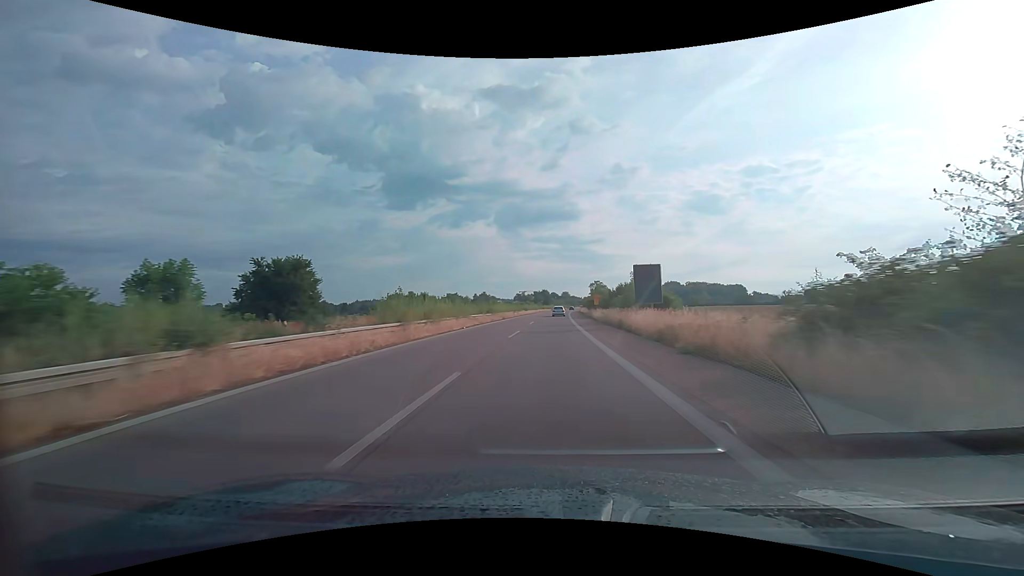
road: trunk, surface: asphalt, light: Day
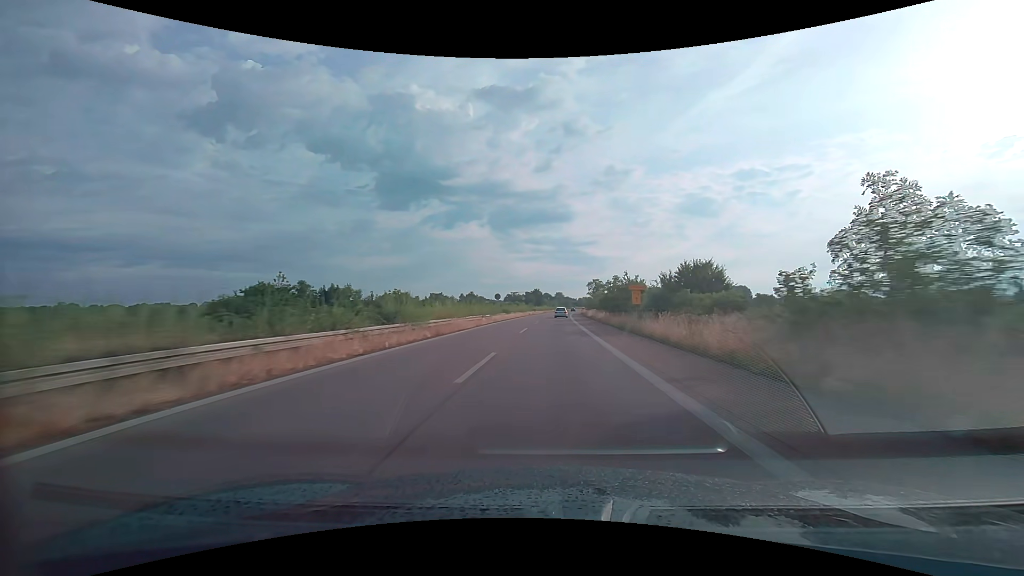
(+0.2, +31.6) m; +1°
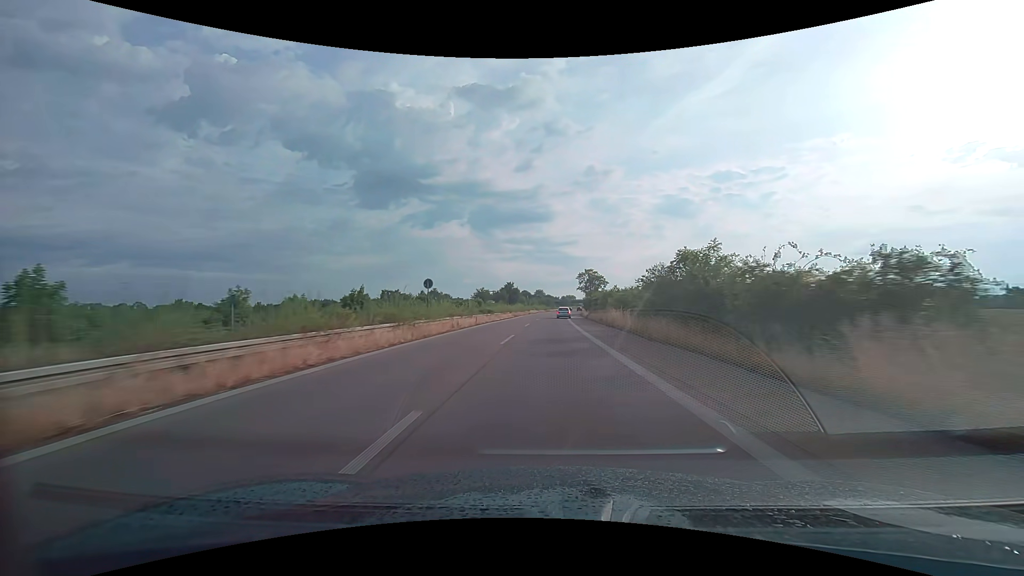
(+1.3, +62.9) m; +2°
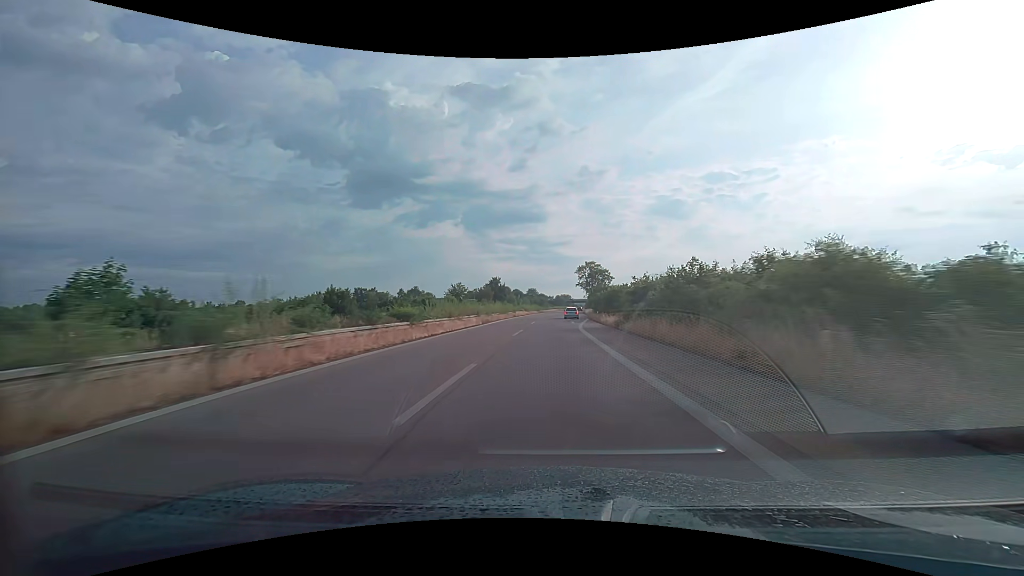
(+0.2, +31.0) m; +1°
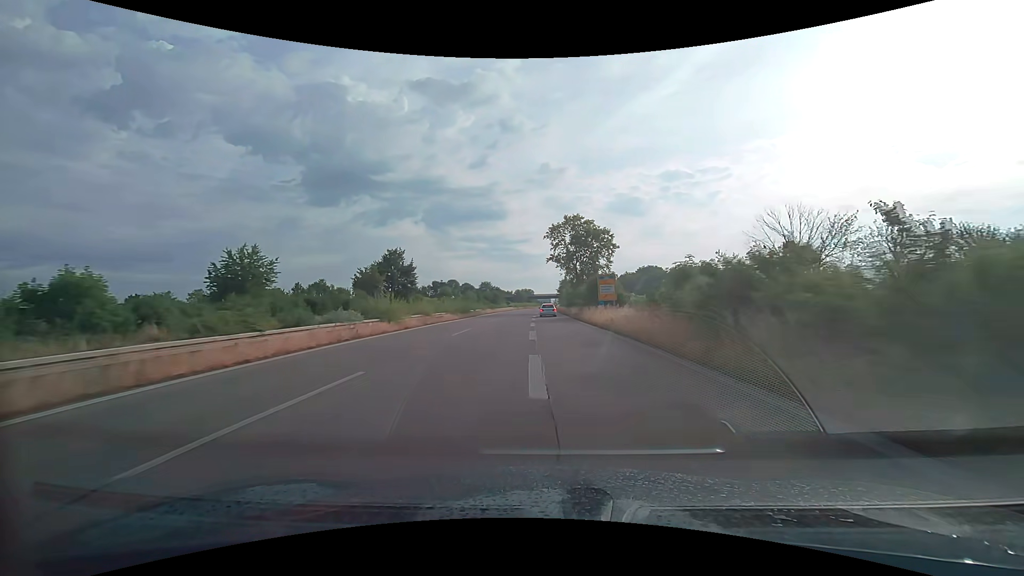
(+2.7, +73.8) m; +4°
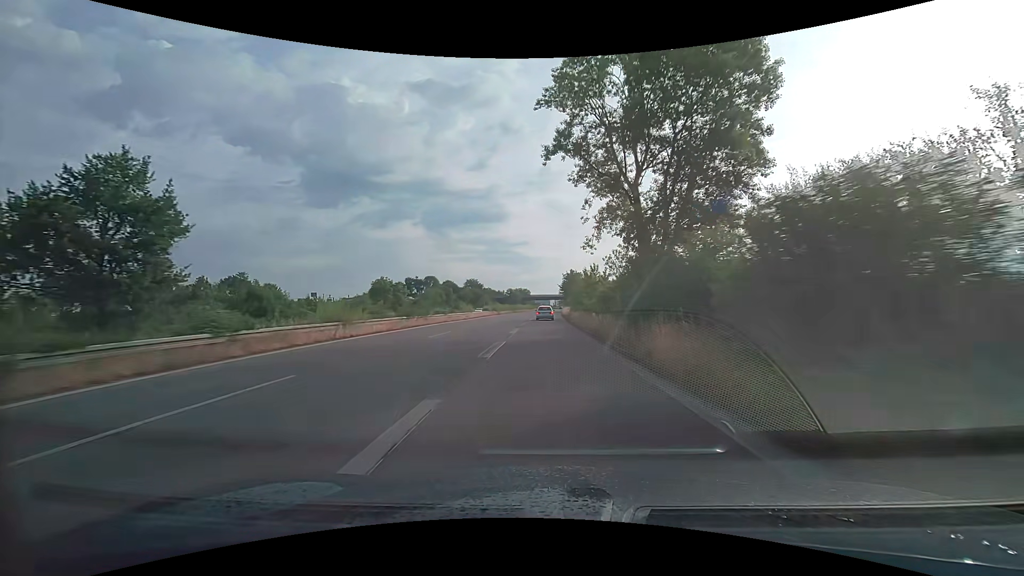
(+0.4, +54.0) m; 0°
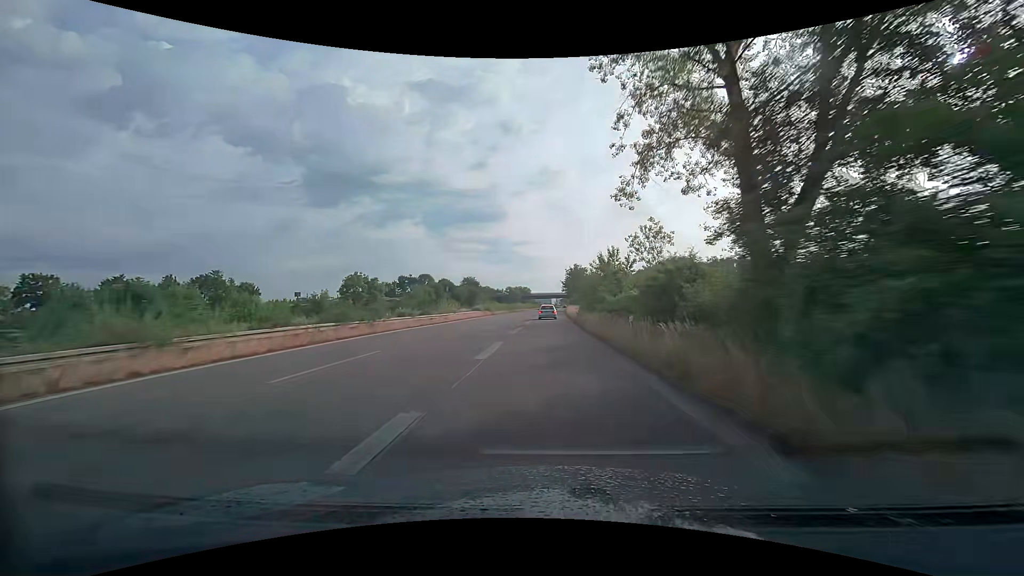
(0.0, +12.9) m; 0°
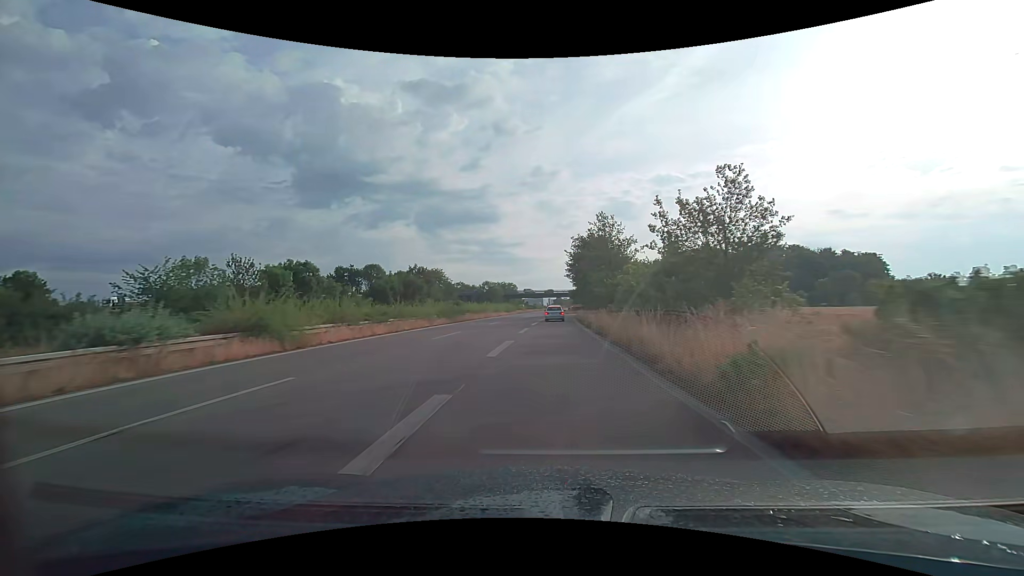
(+0.4, +59.9) m; +1°
(0, +10) (0, +20) (0, +30) (+1, +40) (+1, +50) (+1, +60) (+2, +70) (+3, +80) (+6, +90) (+9, +99) m
